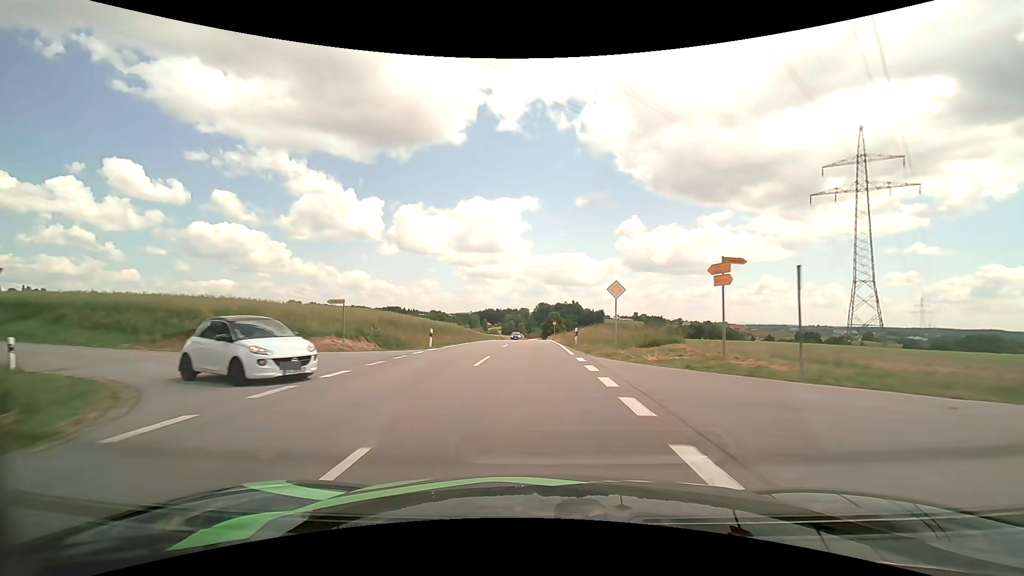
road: tertiary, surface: asphalt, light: Day
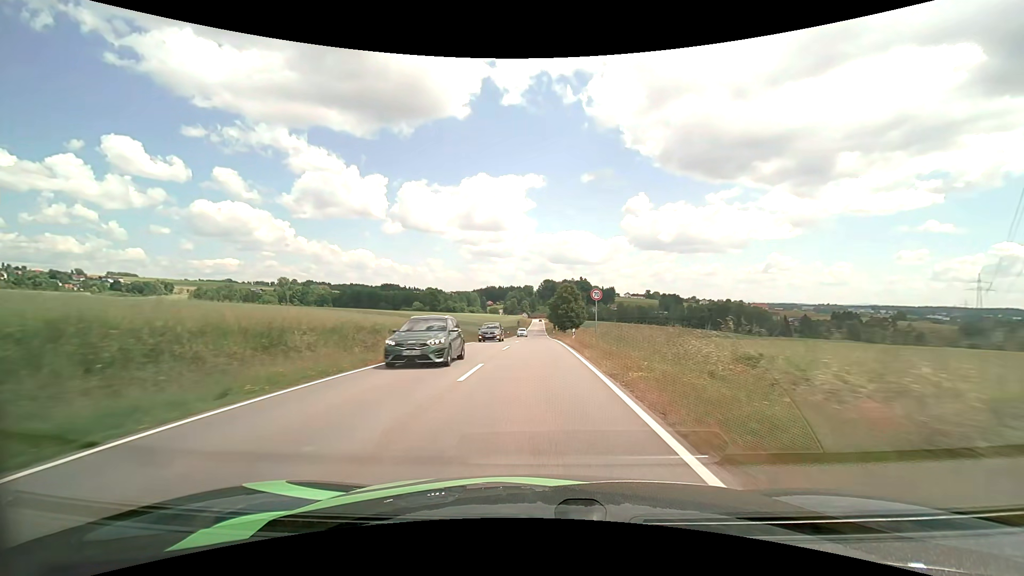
(-0.2, +52.3) m; 0°
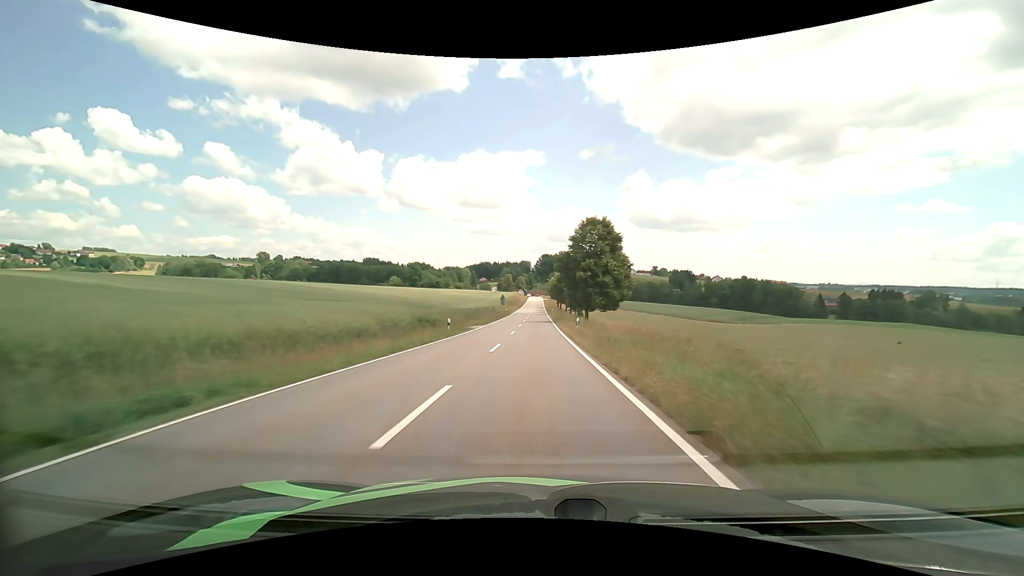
(+0.1, +55.3) m; 0°
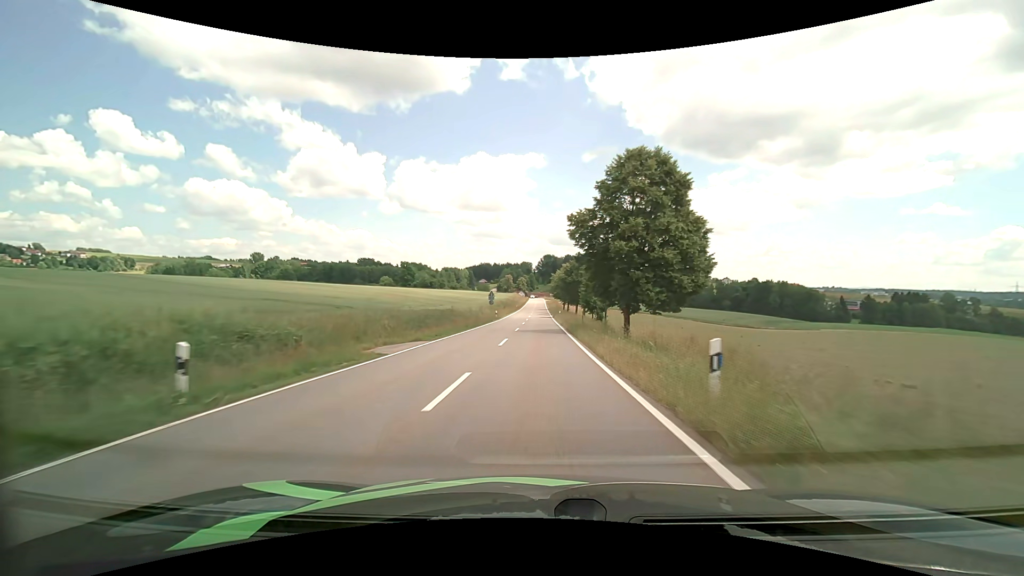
(-0.1, +23.1) m; 0°
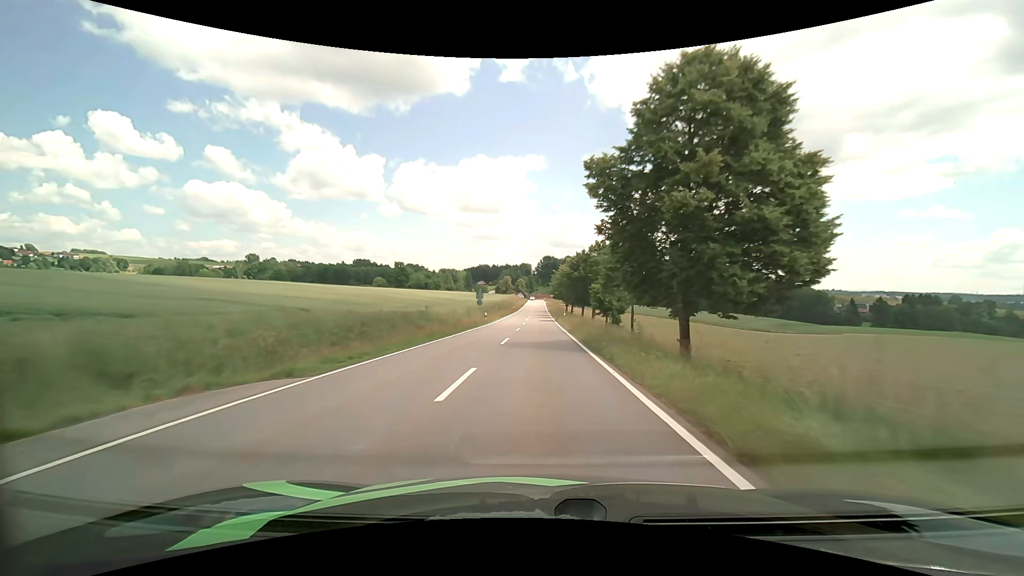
(0.0, +11.9) m; 0°
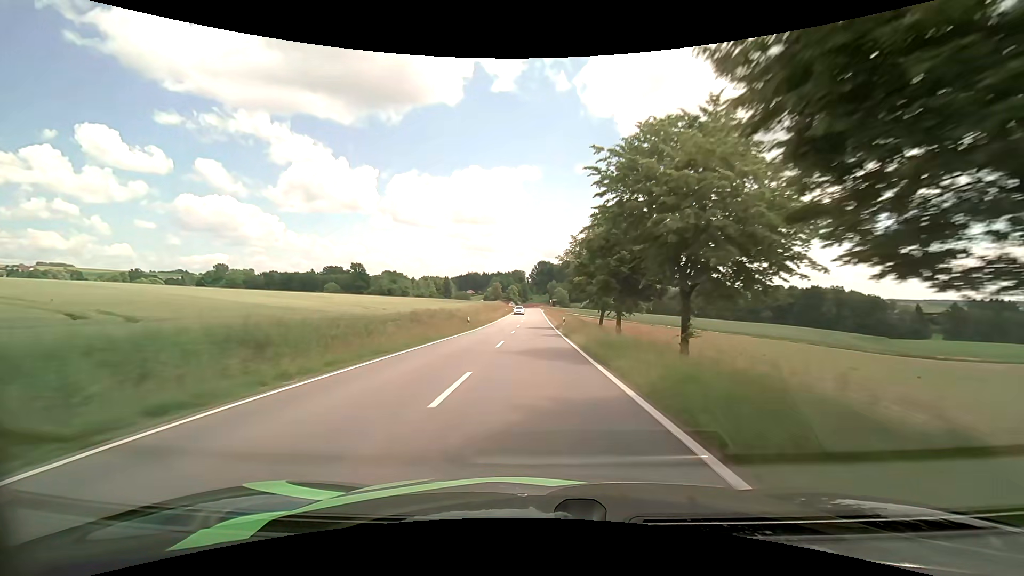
(+0.3, +61.8) m; +1°
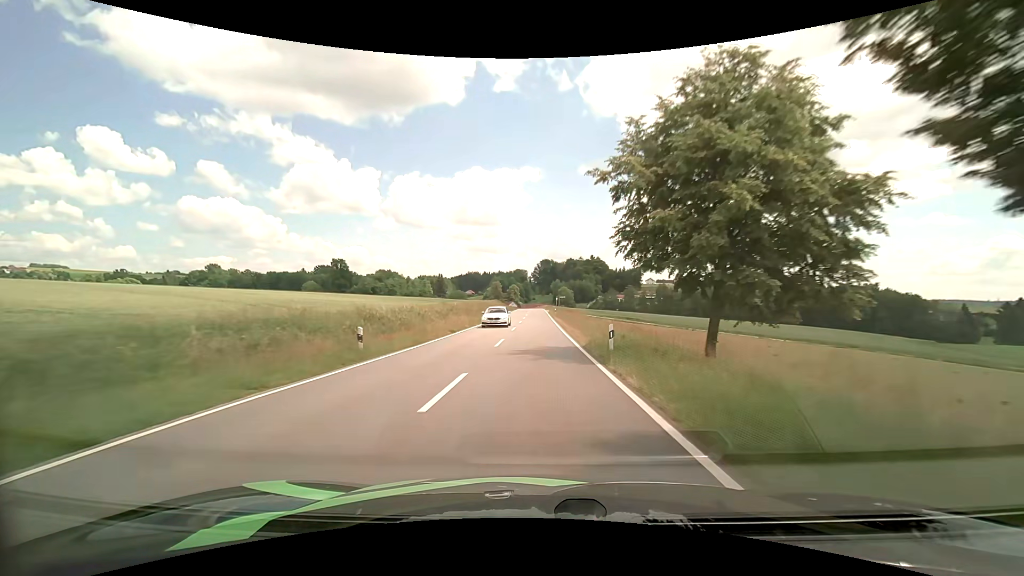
(-0.3, +25.3) m; -1°
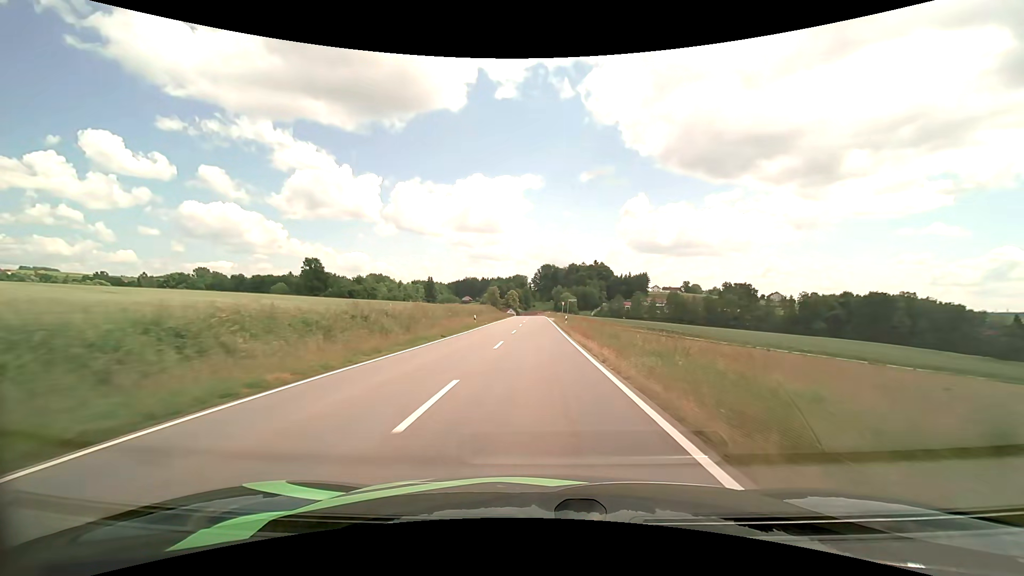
(0.0, +25.4) m; 0°
(0, +10) (0, +20) (0, +30) (0, +40) (0, +50) (0, +60) (0, +70) (0, +80) (0, +90) (0, +100) m
